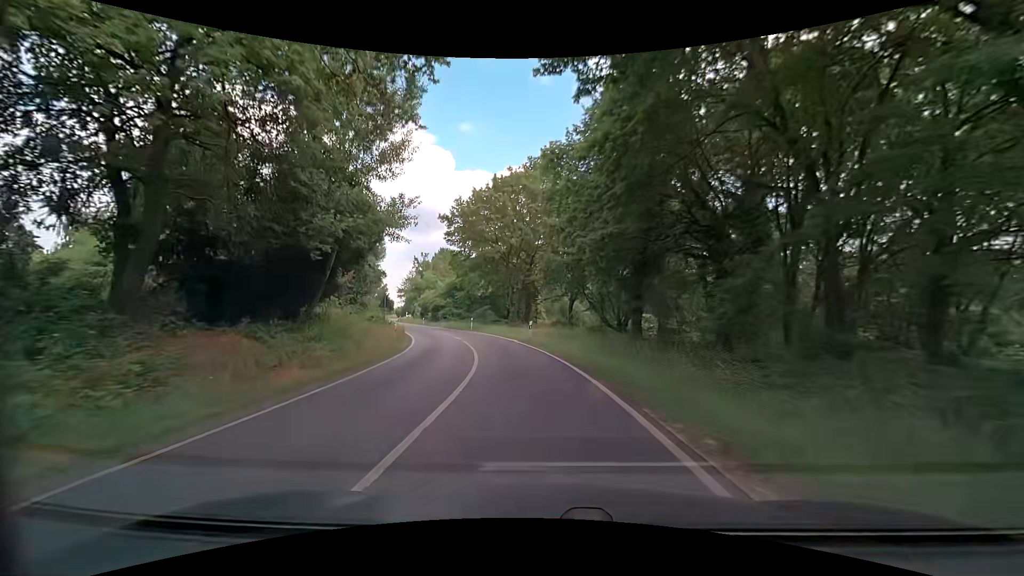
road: secondary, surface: asphalt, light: Day
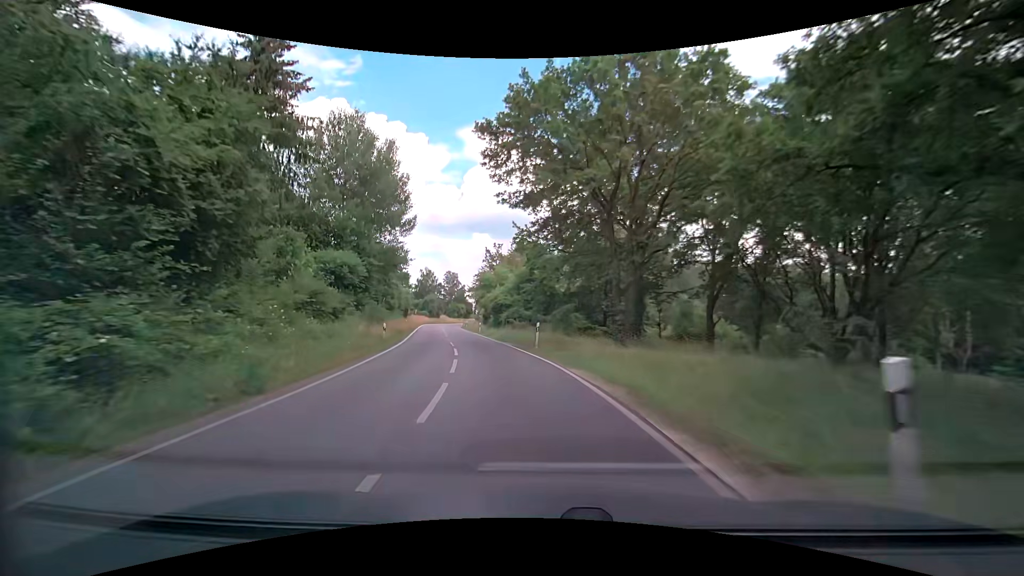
(-2.2, +25.2) m; -11°
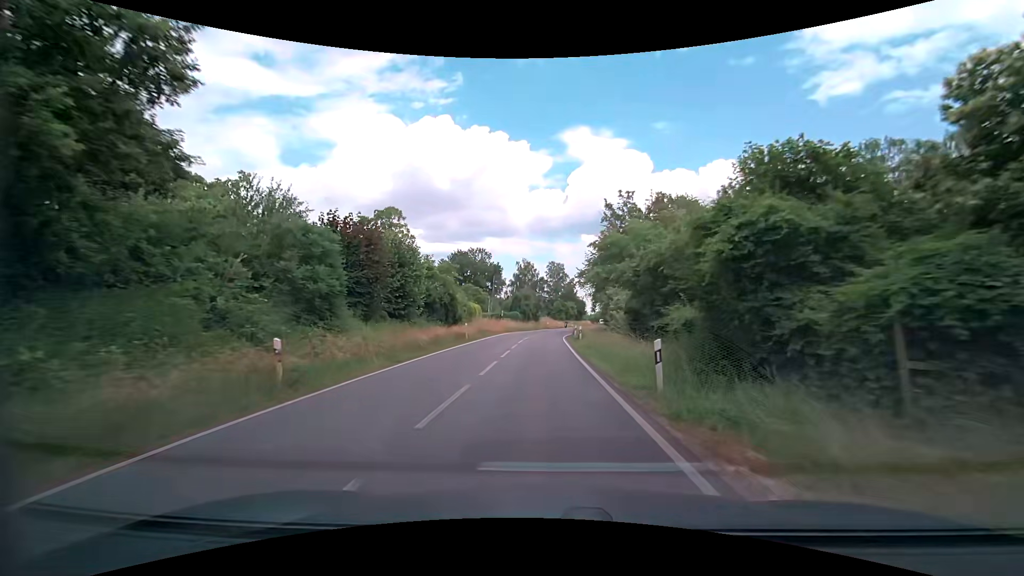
(-5.8, +42.1) m; -12°
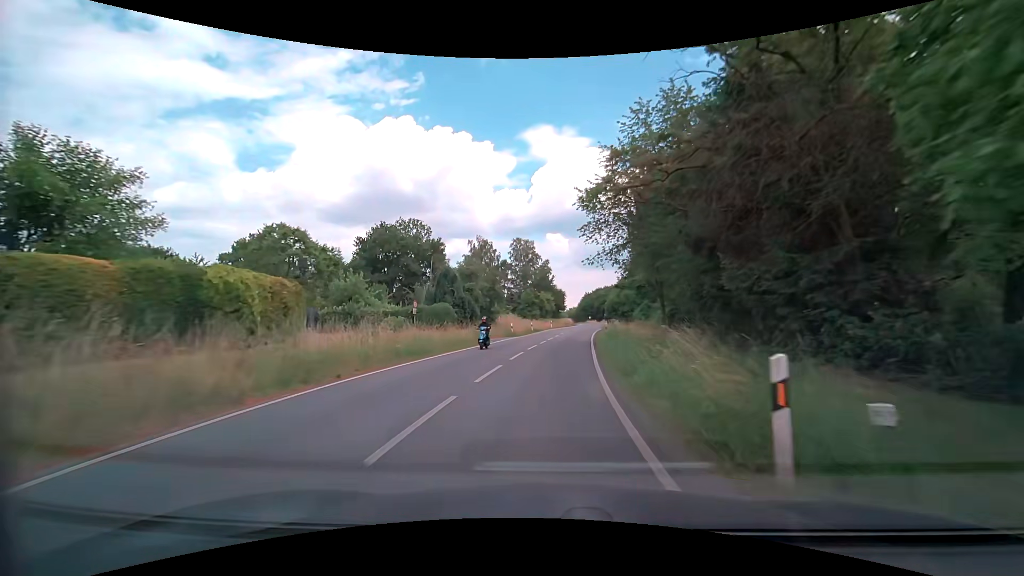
(+0.4, +43.7) m; +3°
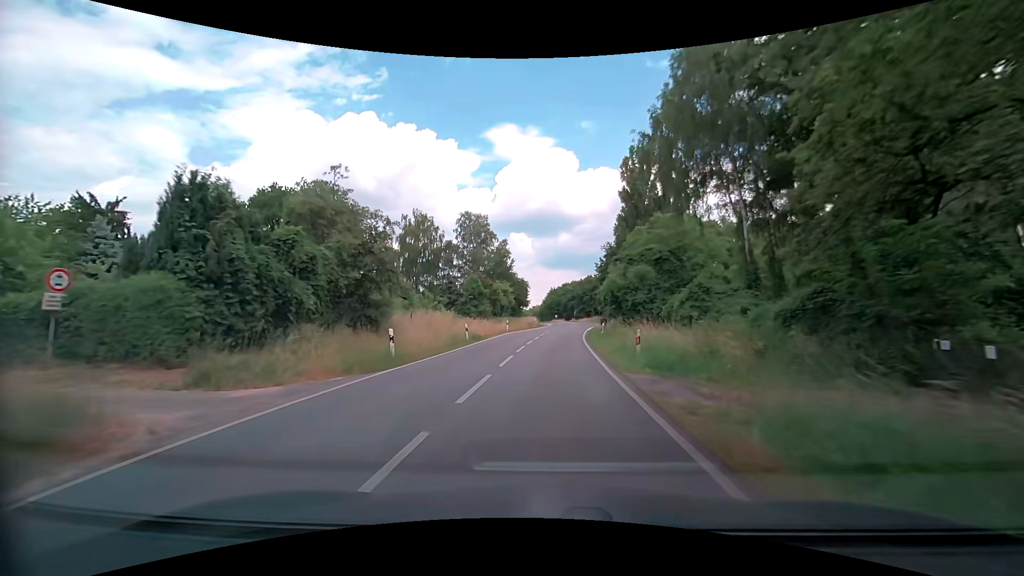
(+0.9, +26.8) m; +4°
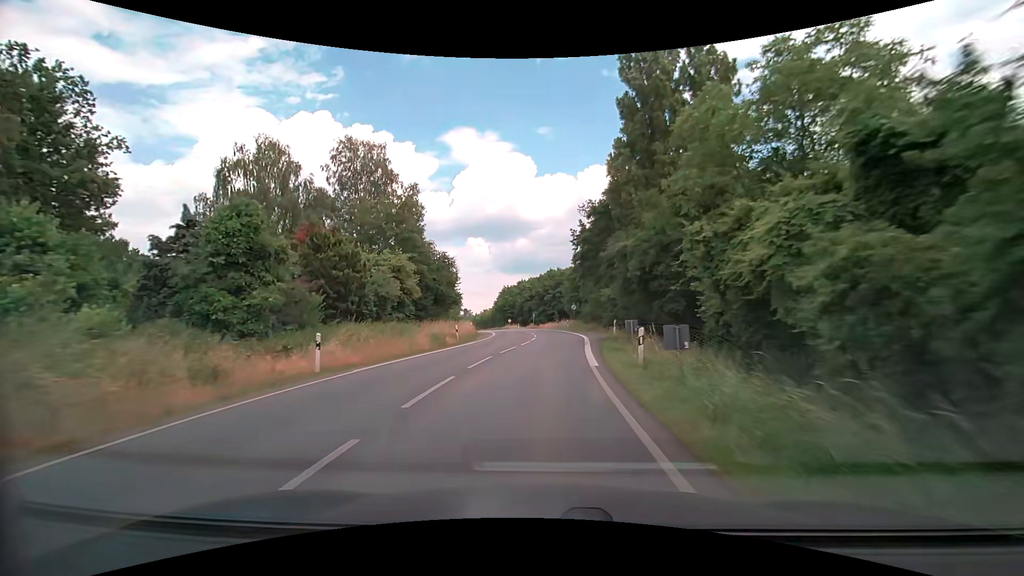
(+1.9, +36.3) m; +5°
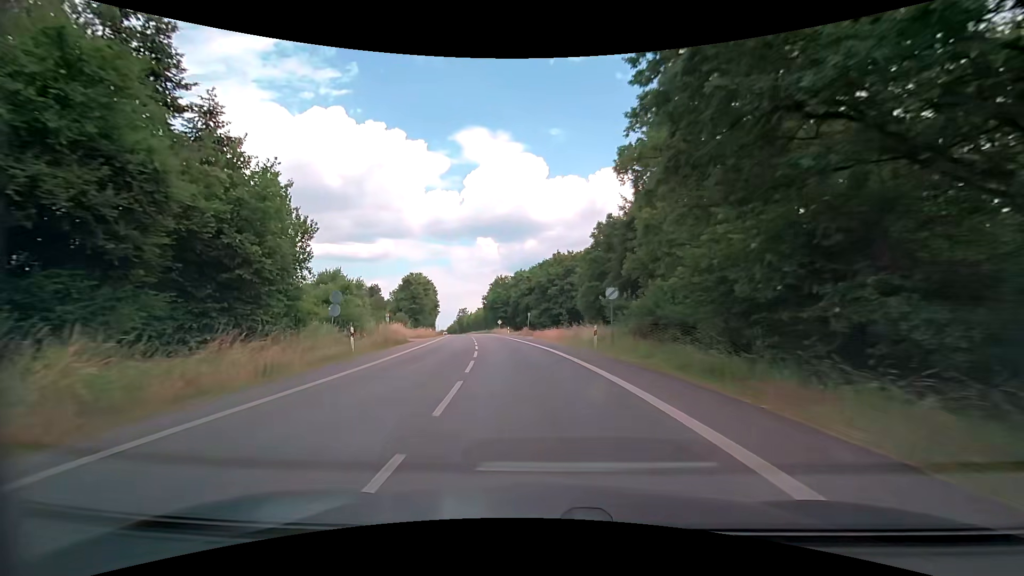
(+0.9, +36.6) m; 0°
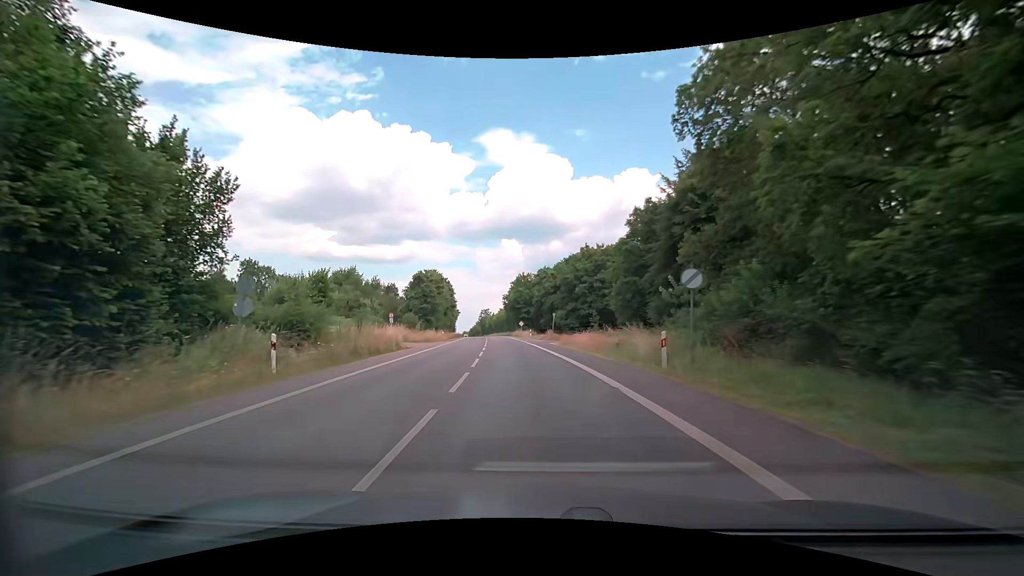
(-0.3, +9.2) m; -3°
(0, +10) (-1, +20) (-2, +30) (-3, +40) (-4, +50) (-5, +60) (-6, +70) (-8, +80) (-9, +89) (-10, +99) m
